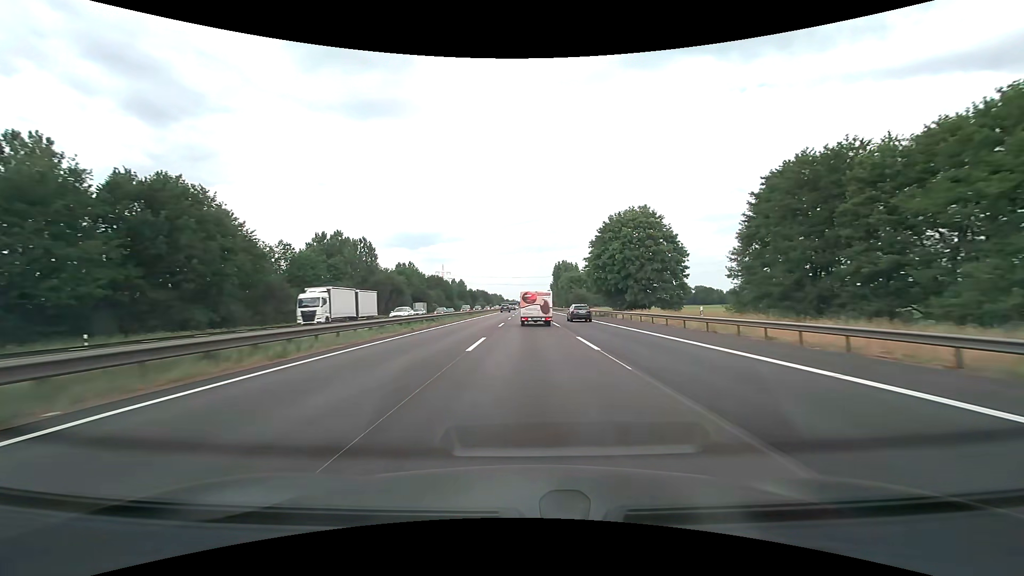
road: motorway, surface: asphalt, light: Day
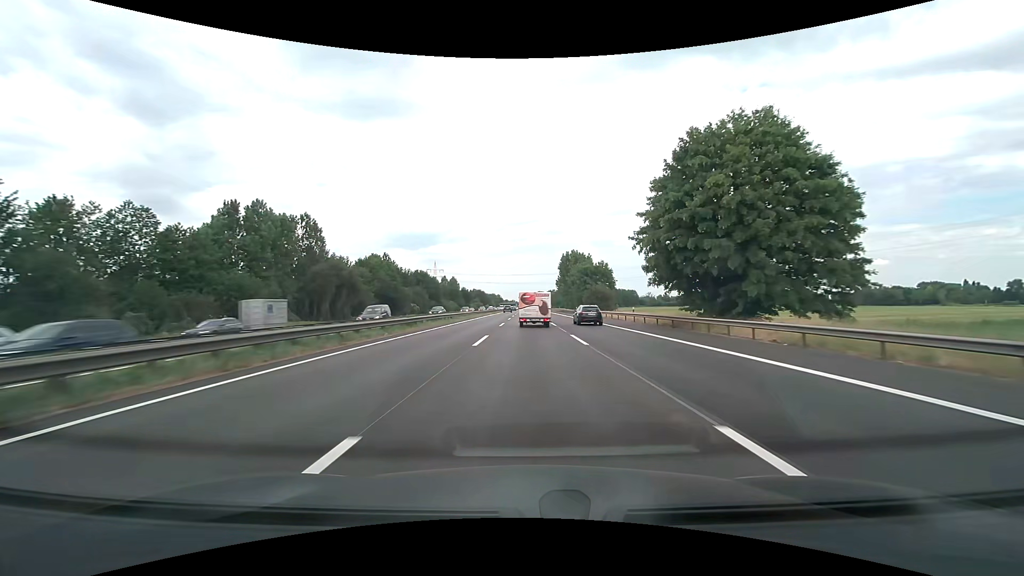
(0.0, +33.8) m; 0°
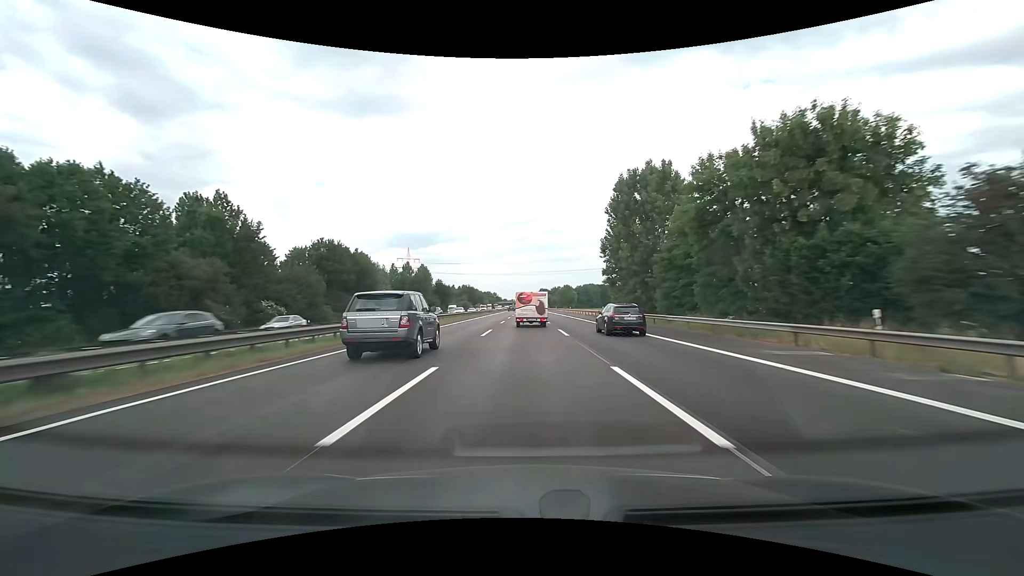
(+0.1, +84.1) m; 0°
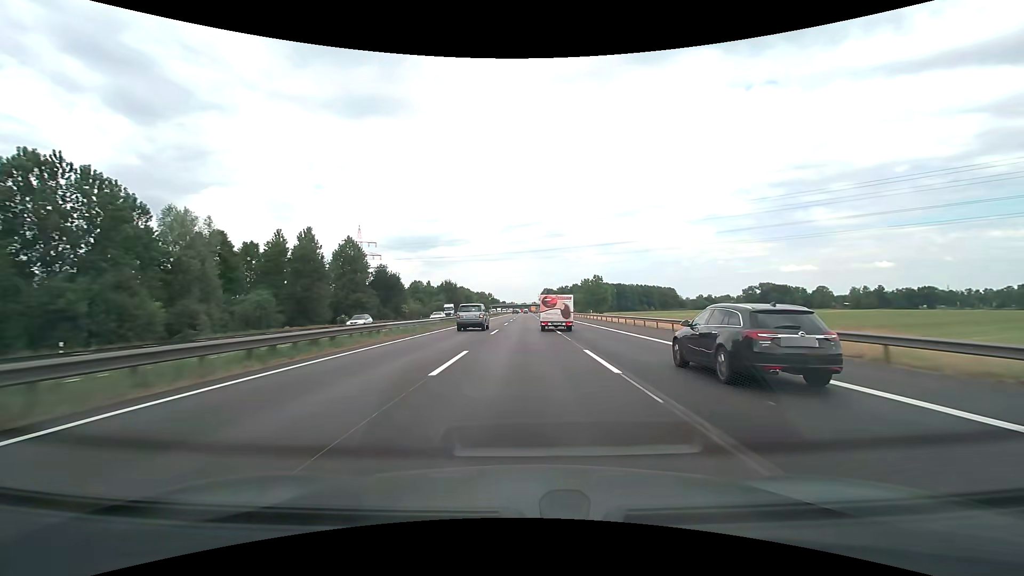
(-0.2, +84.9) m; 0°
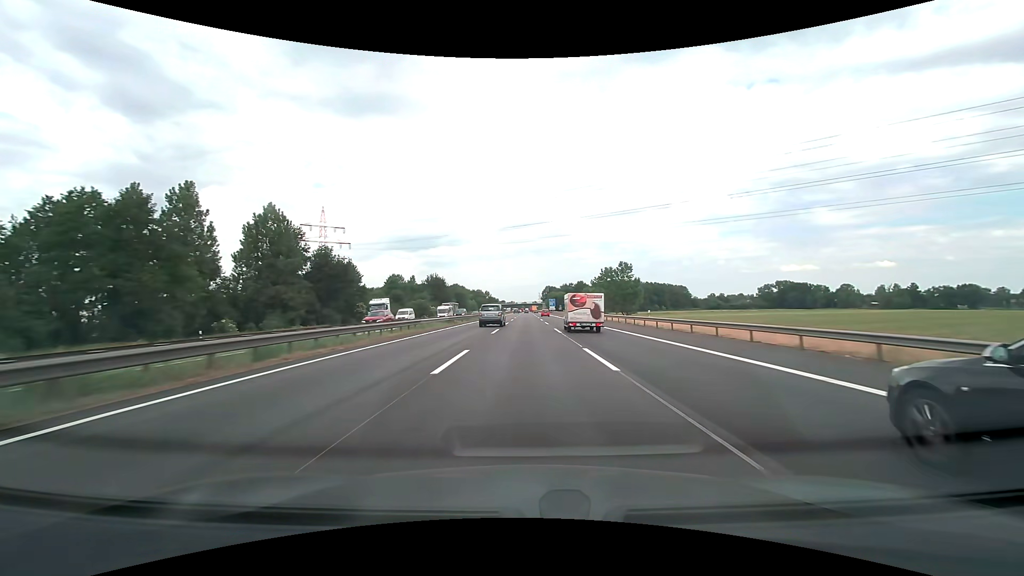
(0.0, +36.2) m; 0°
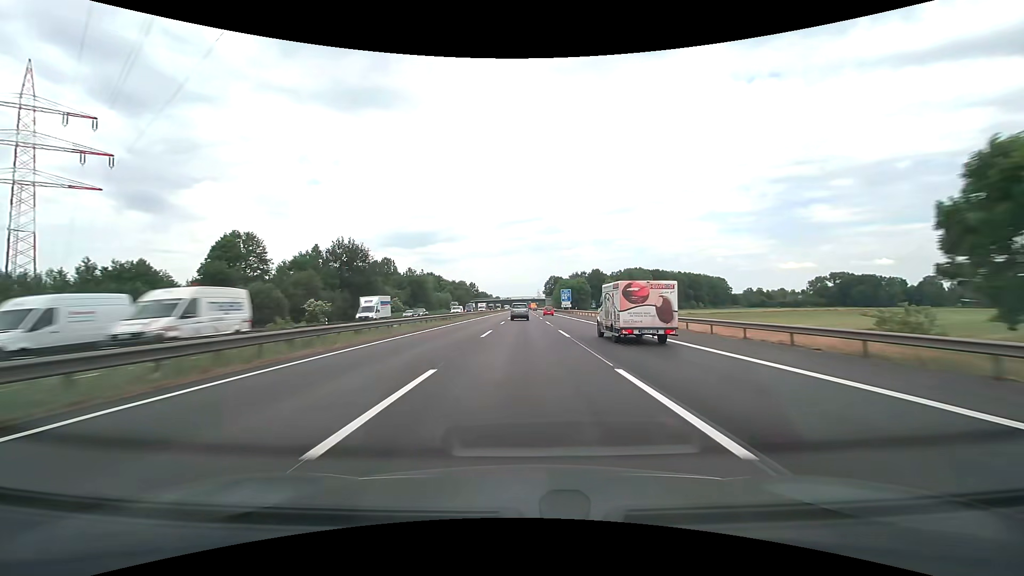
(+0.2, +95.0) m; 0°
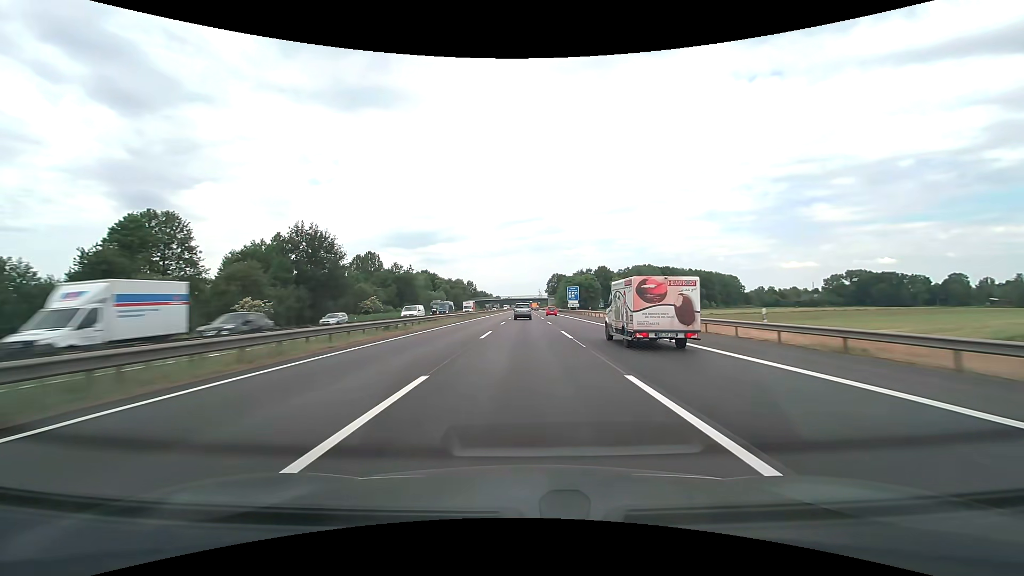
(0.0, +19.1) m; 0°
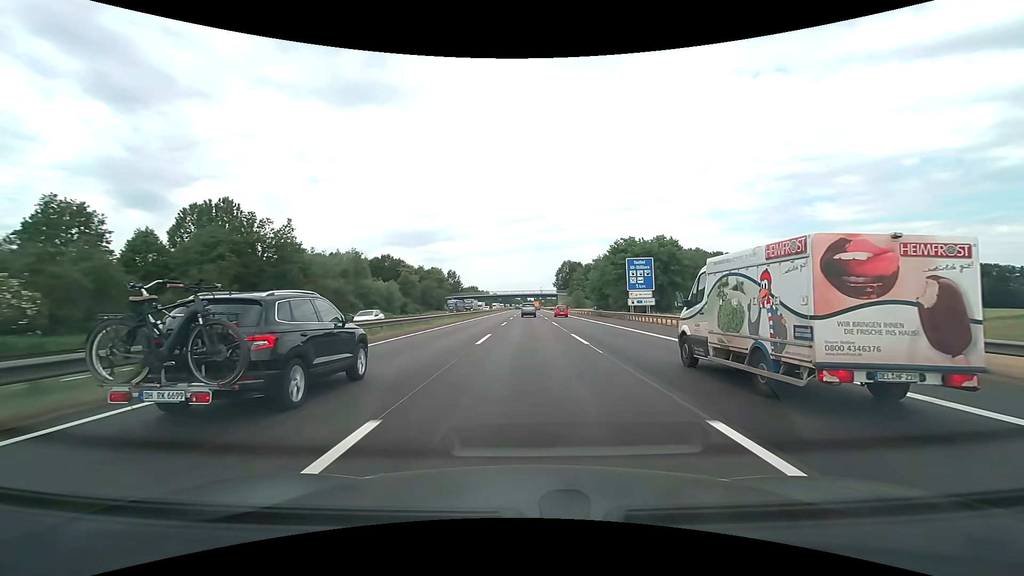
(-0.2, +76.1) m; 0°
(0, +10) (0, +20) (0, +30) (0, +40) (0, +50) (0, +60) (0, +70) (0, +80) (0, +90) (0, +100) m
